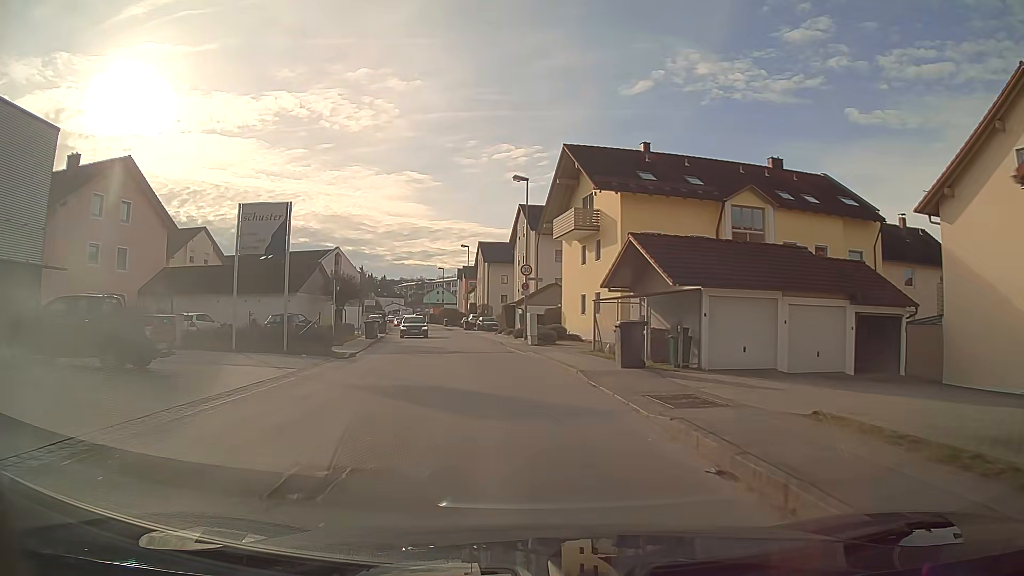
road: unclassified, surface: asphalt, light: Day
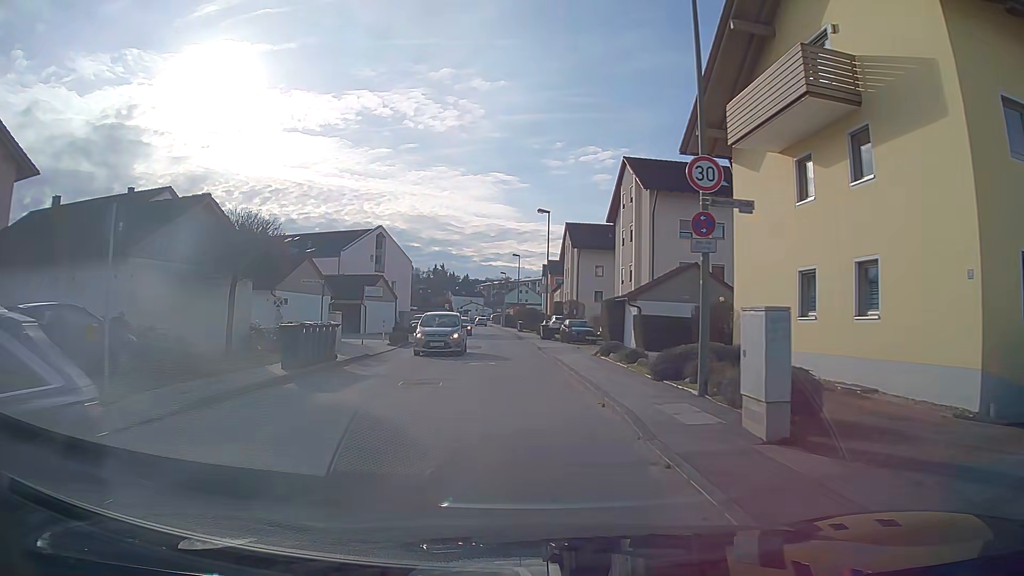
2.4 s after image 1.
(-1.4, +22.6) m; -7°
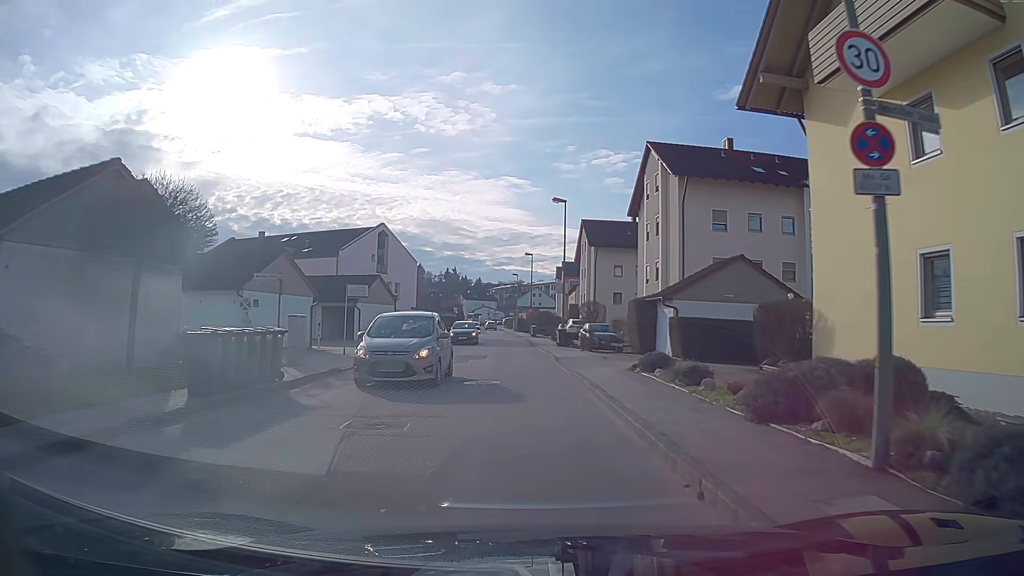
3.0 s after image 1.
(0.0, +5.2) m; -1°
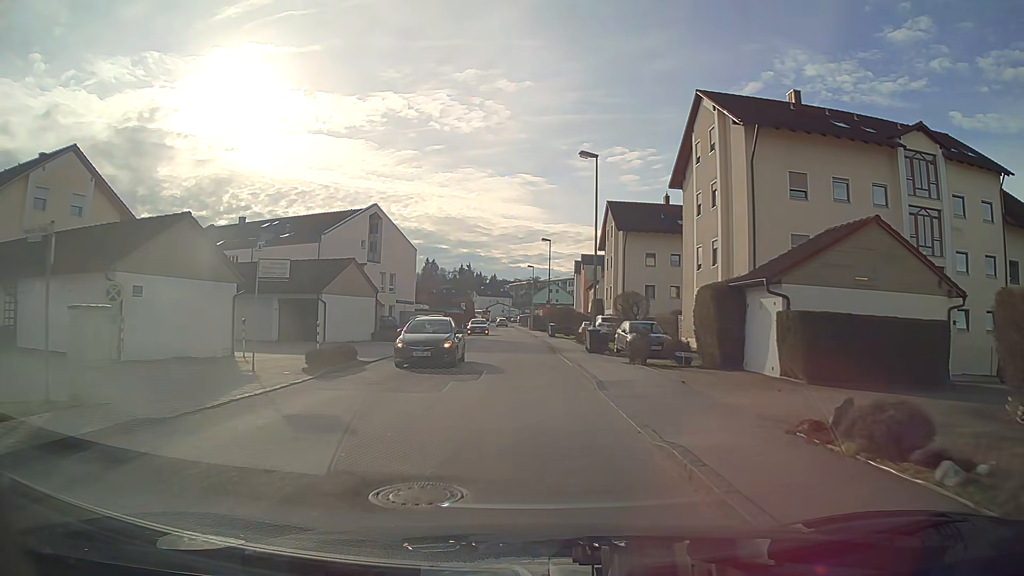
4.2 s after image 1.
(-0.1, +10.1) m; -1°
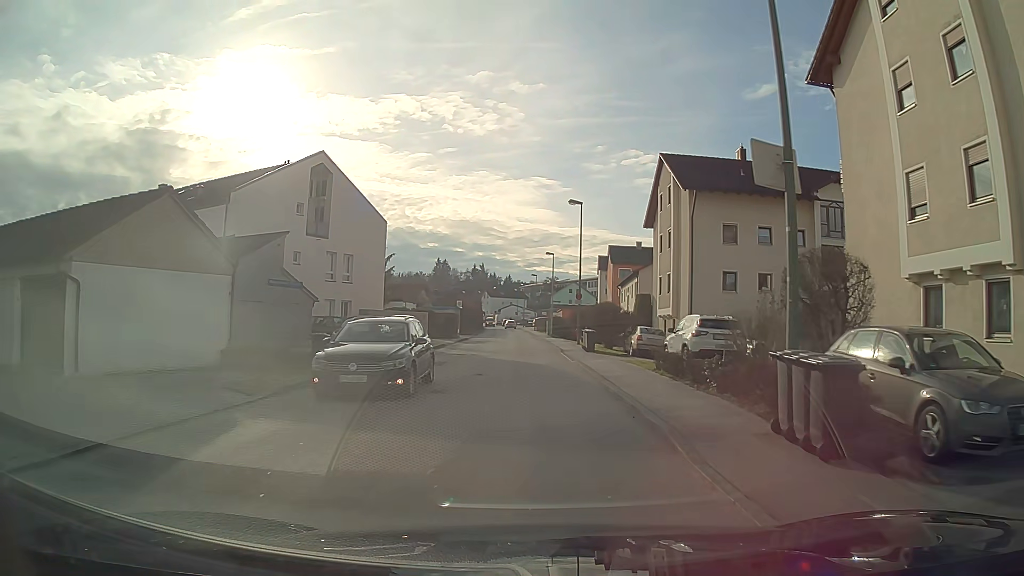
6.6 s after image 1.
(-0.3, +19.9) m; -1°
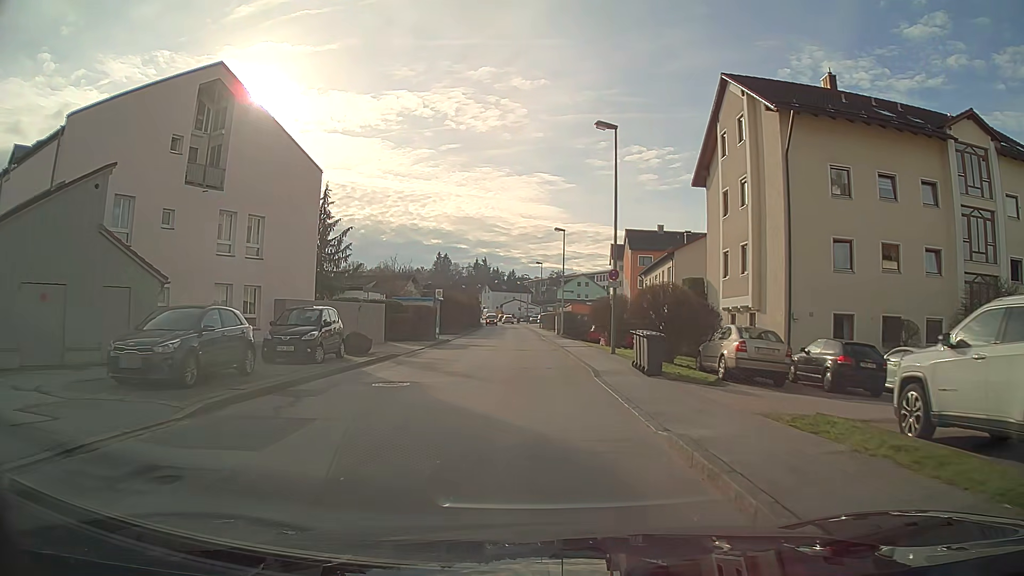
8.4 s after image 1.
(-0.1, +14.8) m; 0°
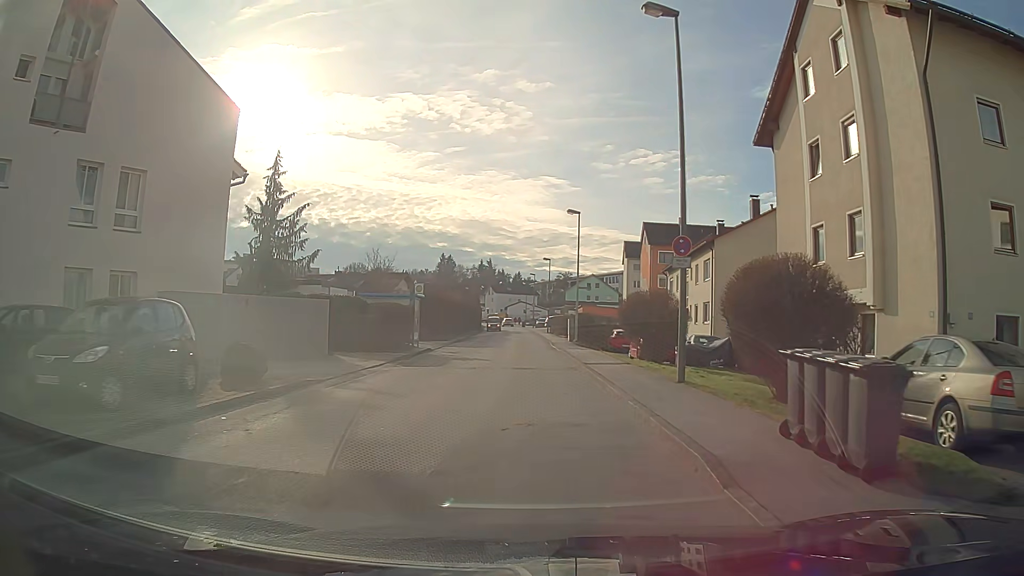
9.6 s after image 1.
(0.0, +9.8) m; 0°
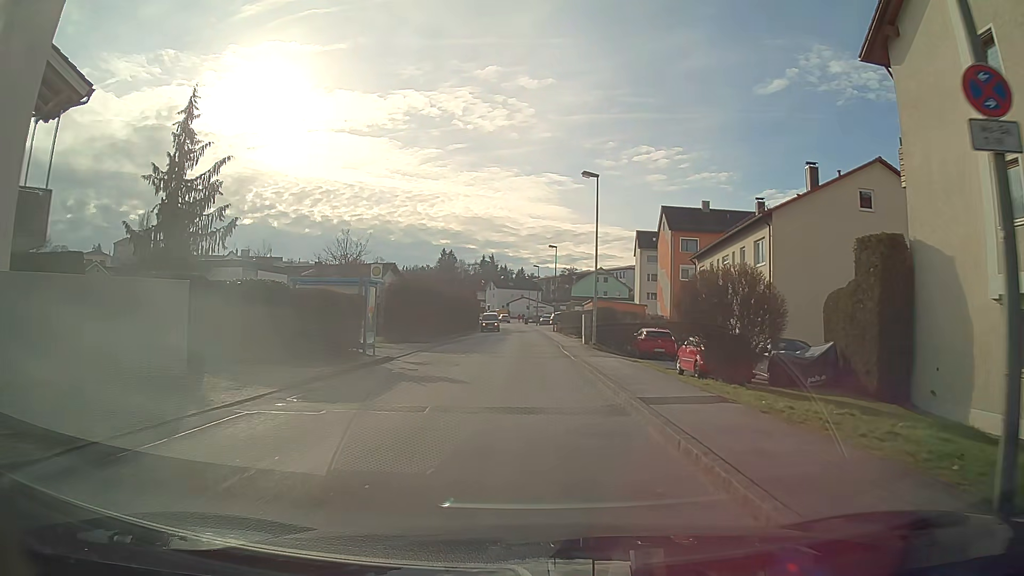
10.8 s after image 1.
(-0.1, +9.9) m; -1°
(0, +10) (0, +20) (0, +30) (0, +40) (-1, +50) (-1, +60) (-1, +70) (-2, +80) (-3, +90) (-3, +100) m
